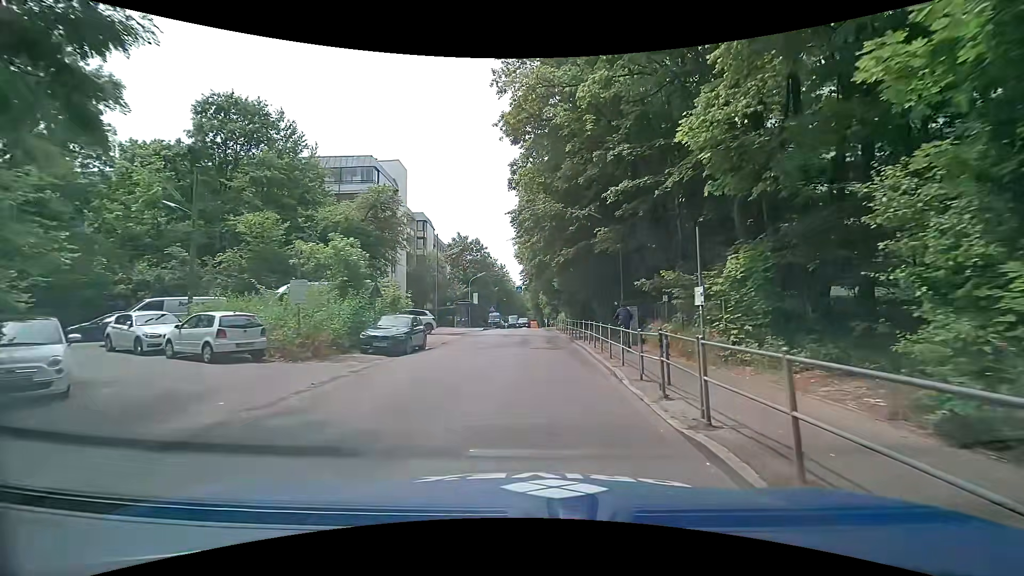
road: tertiary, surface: asphalt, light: Day
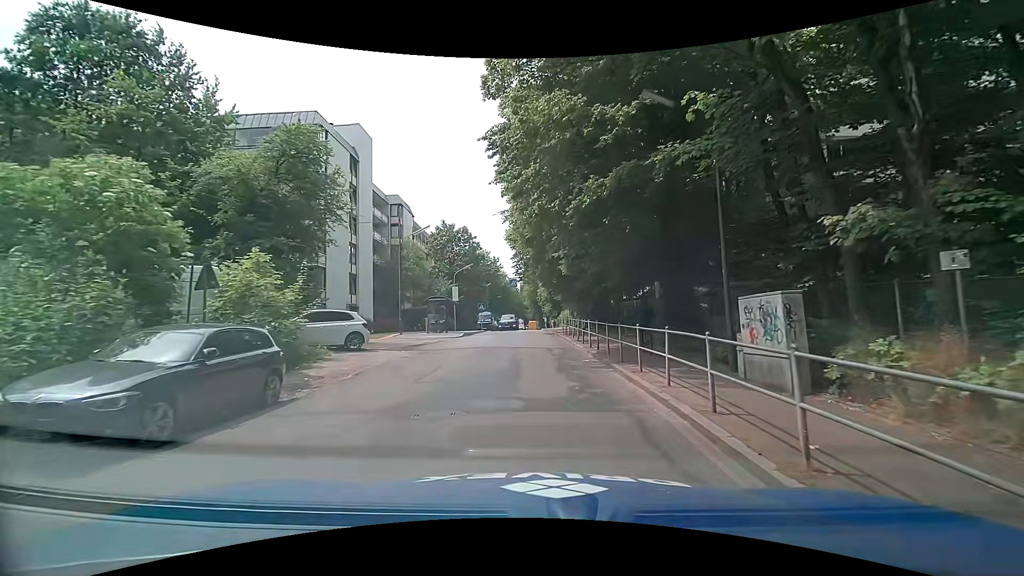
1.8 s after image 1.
(0.0, +12.0) m; +1°
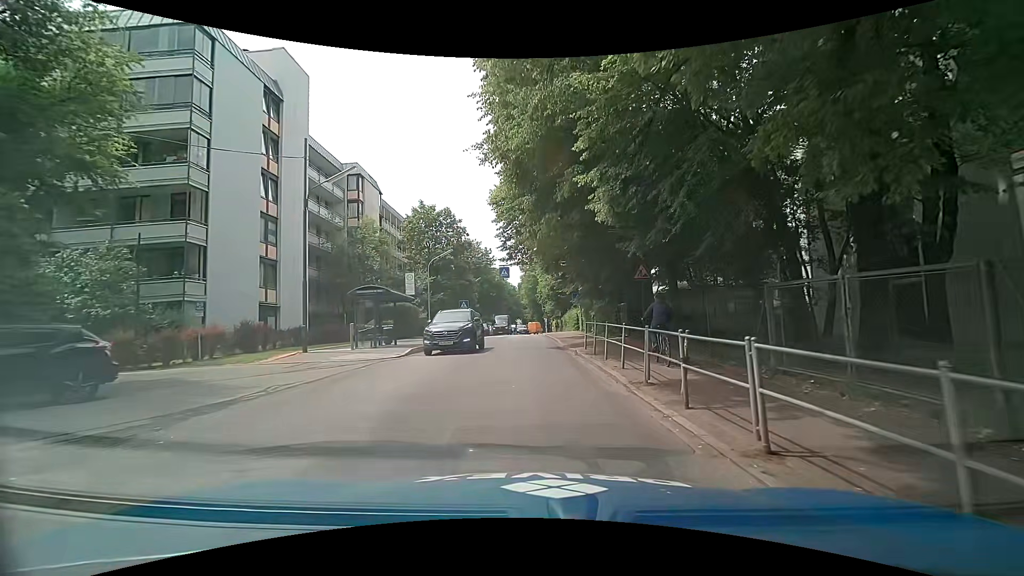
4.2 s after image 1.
(-0.1, +14.1) m; 0°
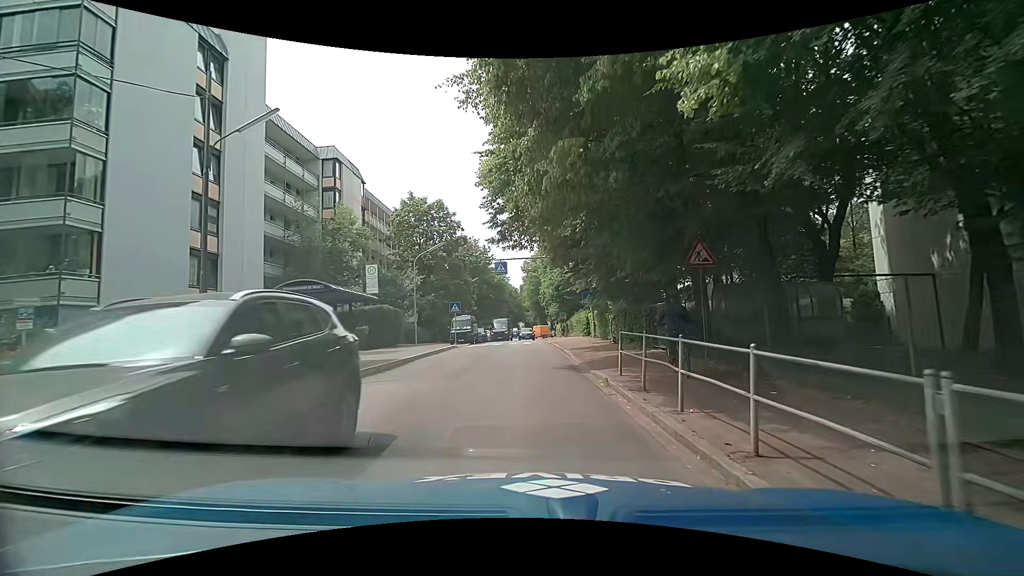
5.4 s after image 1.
(0.0, +6.3) m; -1°
